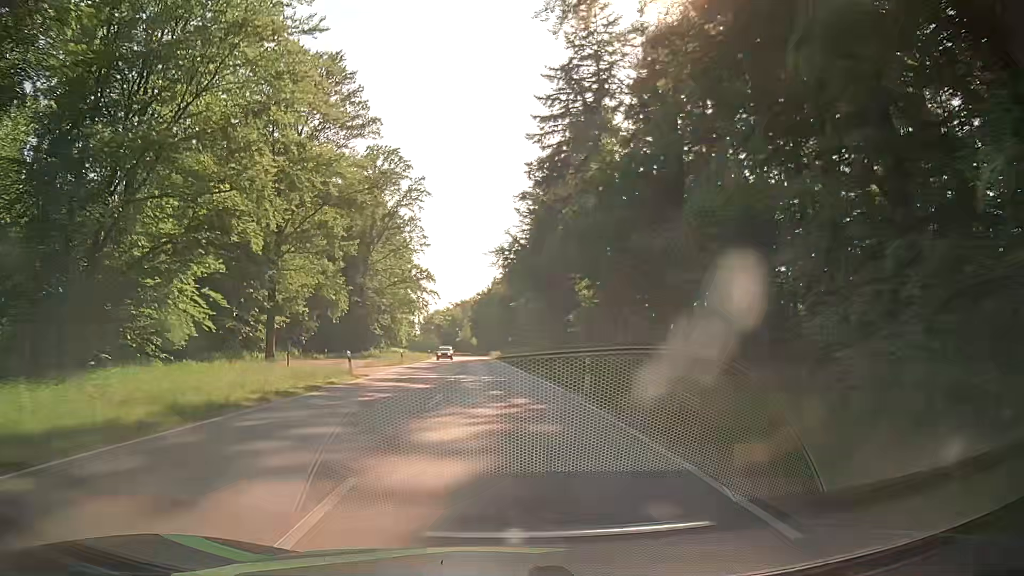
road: secondary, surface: asphalt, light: Day
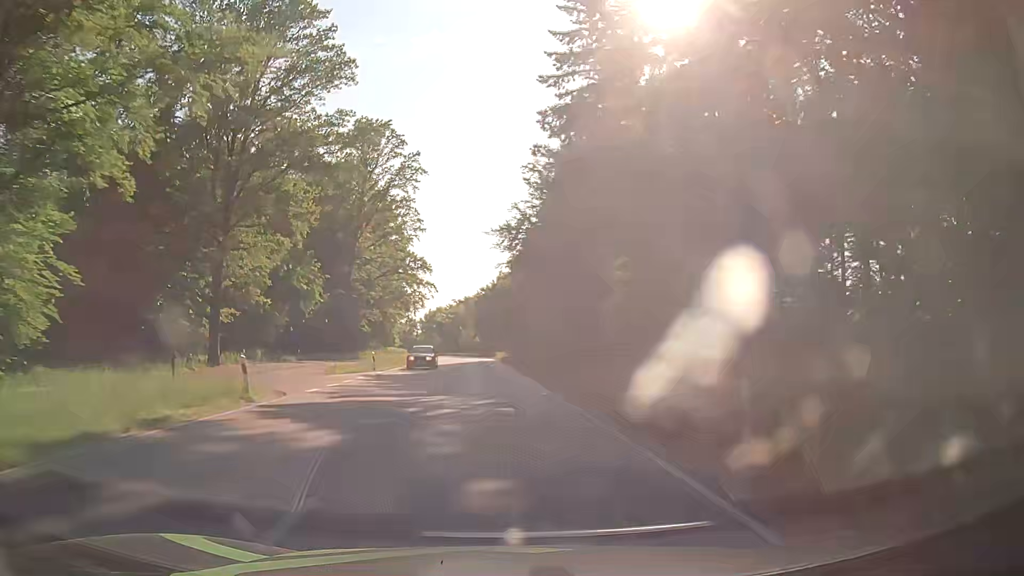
(-0.1, +12.9) m; -1°
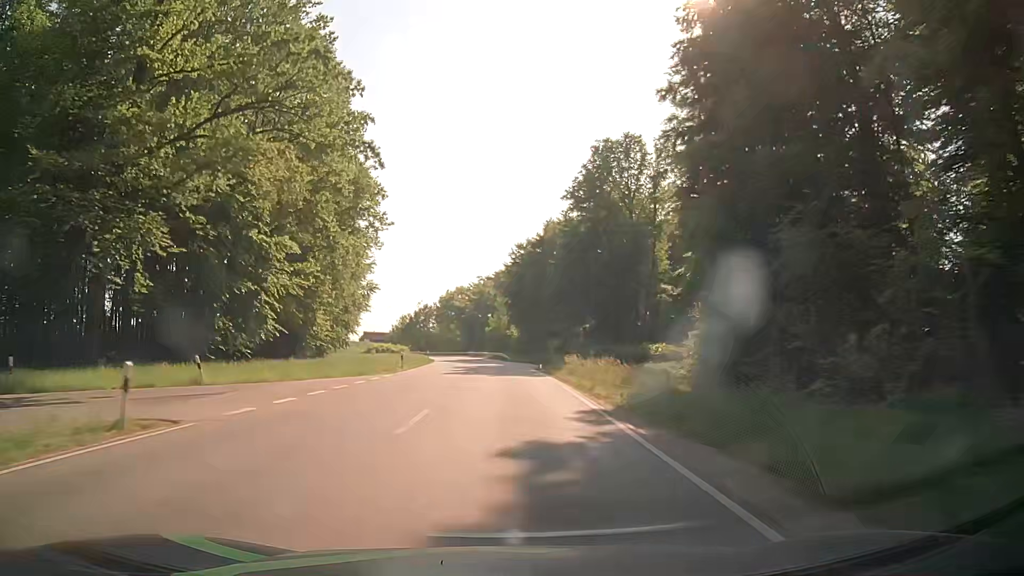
(-2.2, +63.2) m; -3°
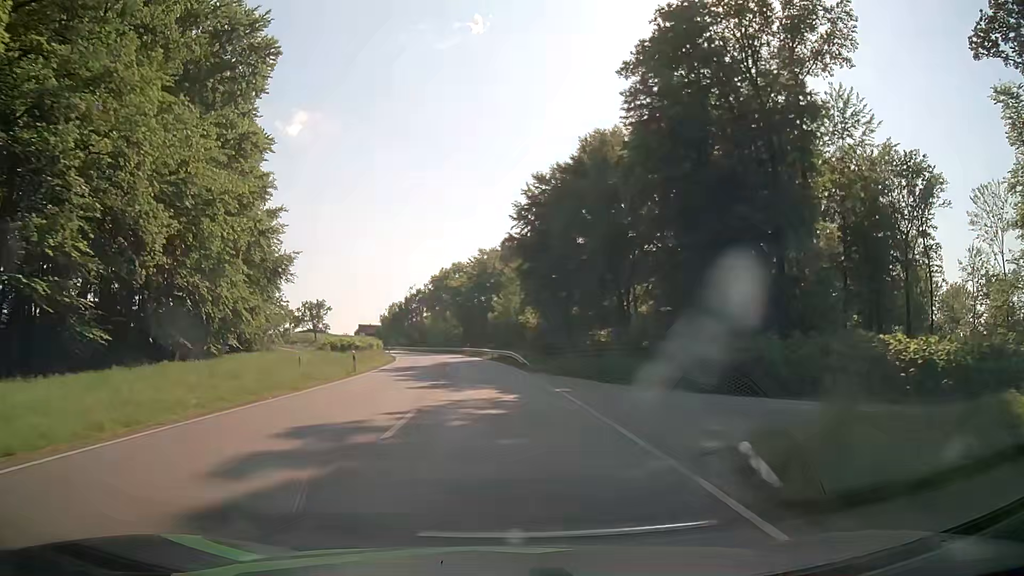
(0.0, +36.6) m; 0°
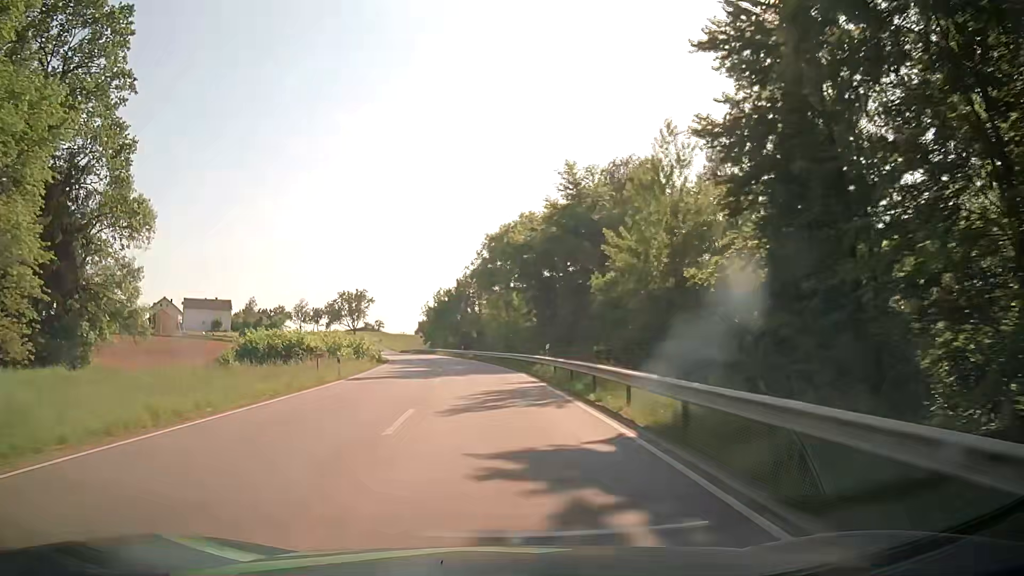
(-2.6, +47.5) m; -7°
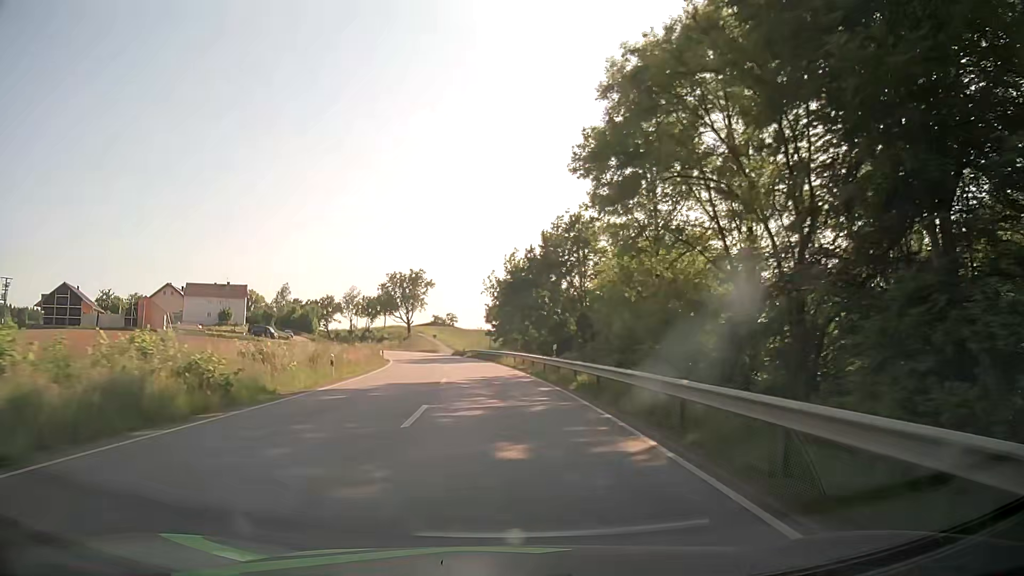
(-3.0, +47.1) m; -7°
